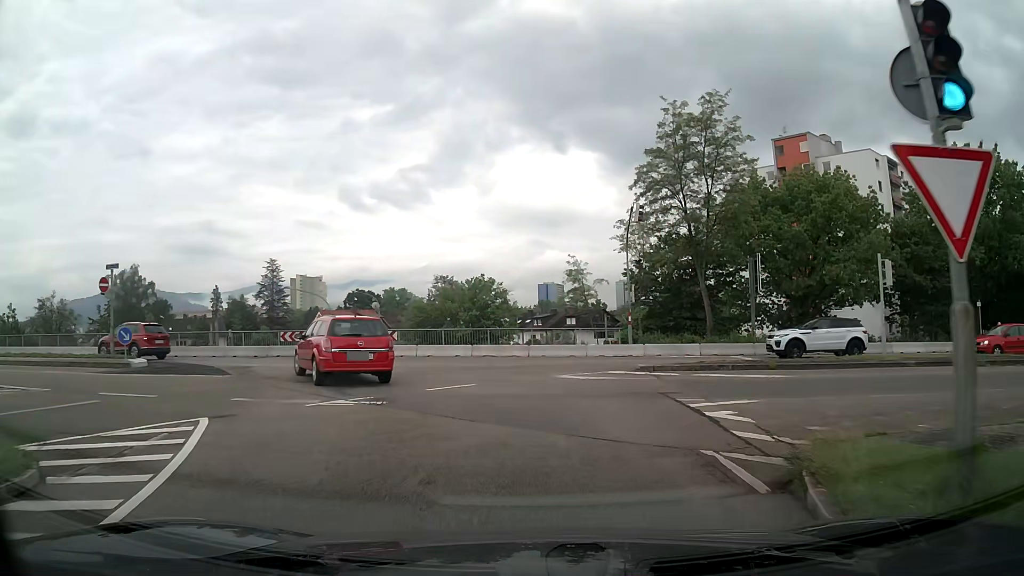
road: trunk_link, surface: asphalt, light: Day
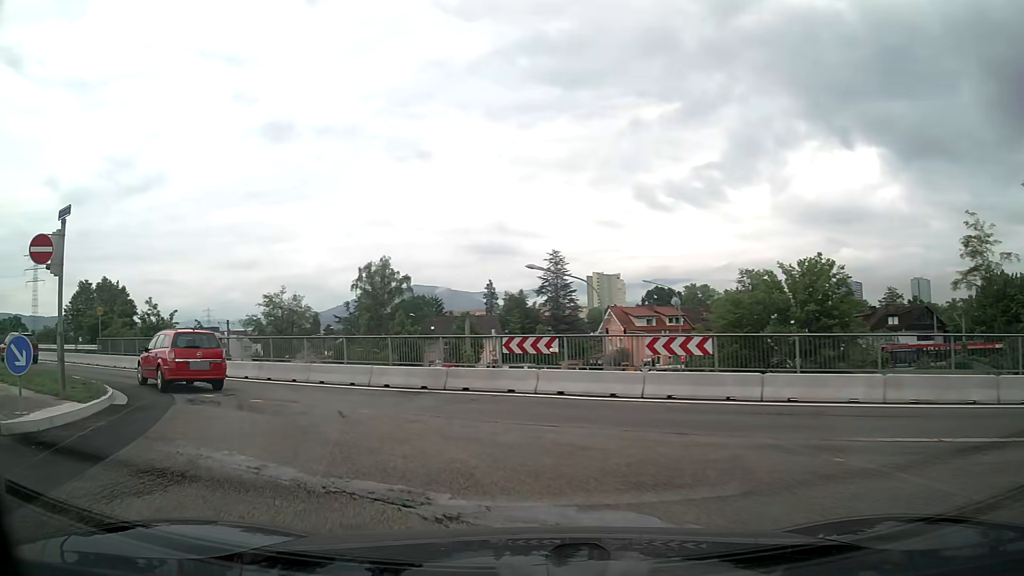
(-2.9, +16.4) m; -26°
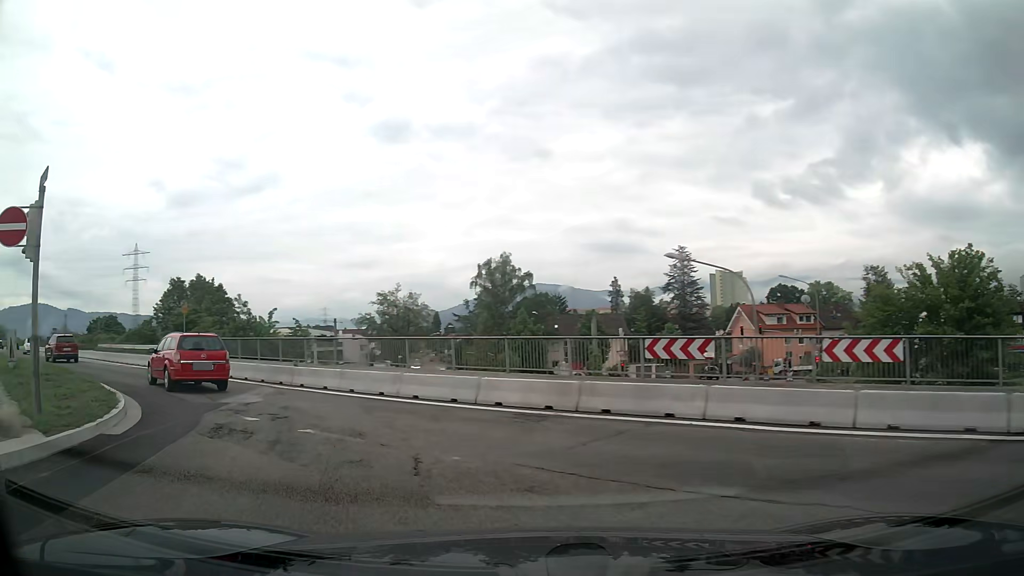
(-0.3, +4.2) m; -9°
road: secondary_link
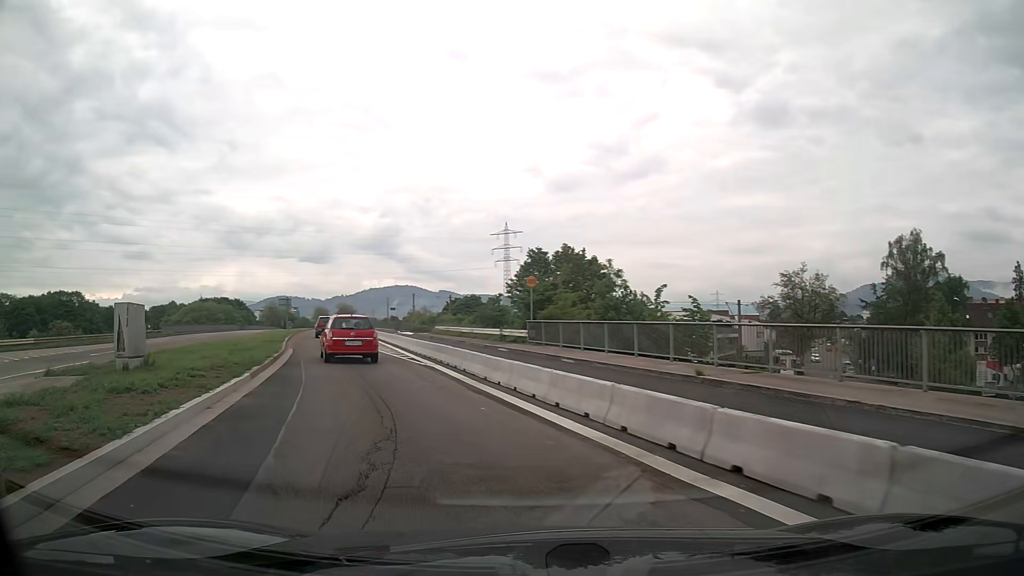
(-3.8, +12.0) m; -34°
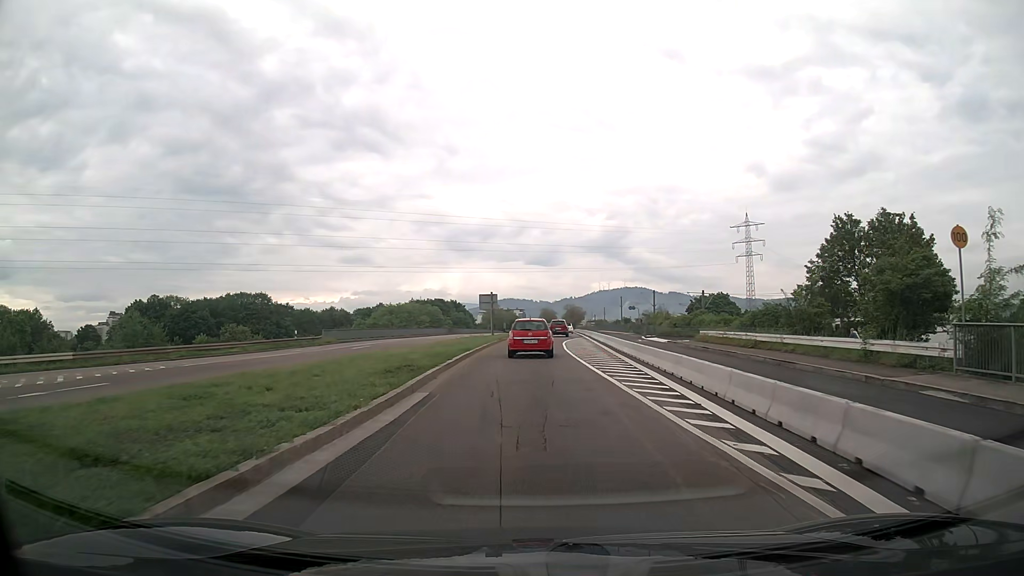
(-4.1, +18.3) m; -18°
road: secondary
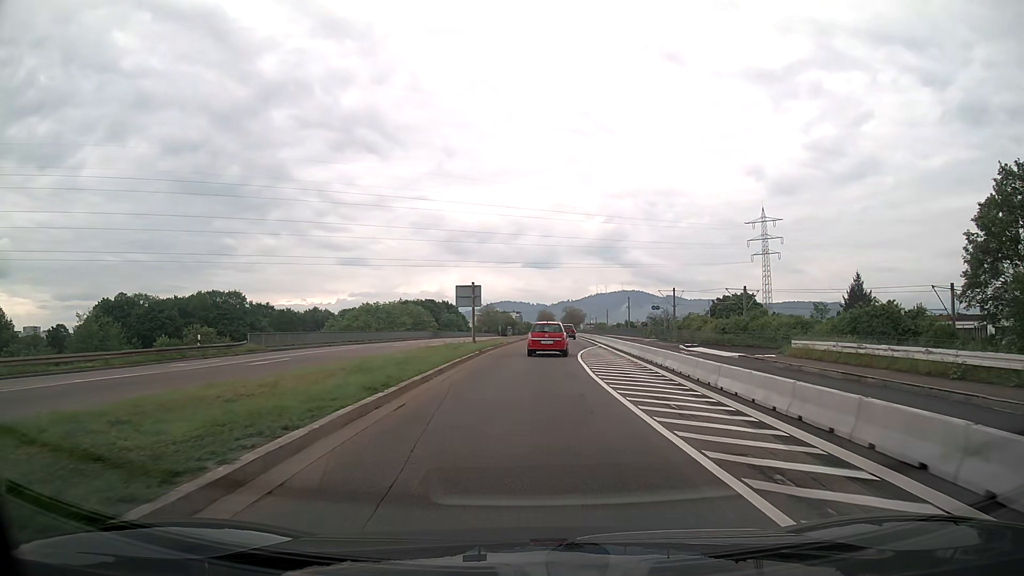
(-0.1, +16.1) m; 0°
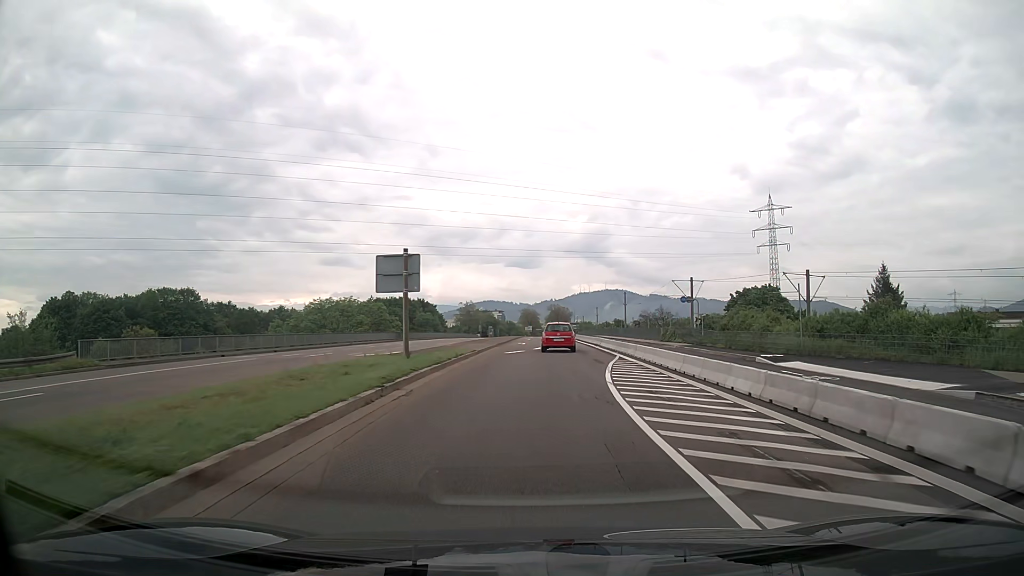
(+0.2, +17.5) m; +2°
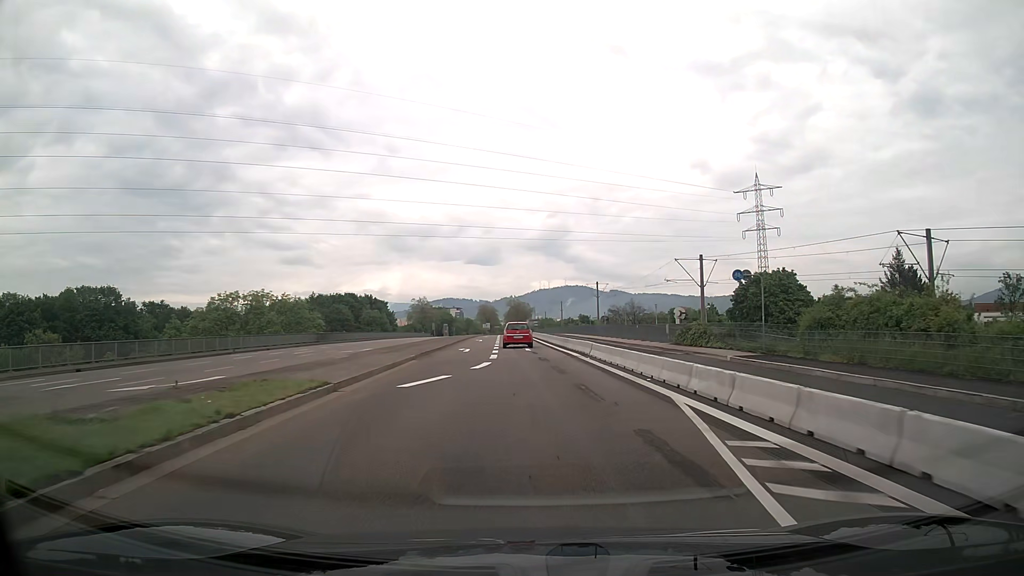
(+0.5, +18.7) m; +3°
(0, +10) (0, +20) (0, +30) (0, +40) (-1, +50) (-1, +60) (-2, +70) (-2, +80) (-2, +90) (-3, +100) m
